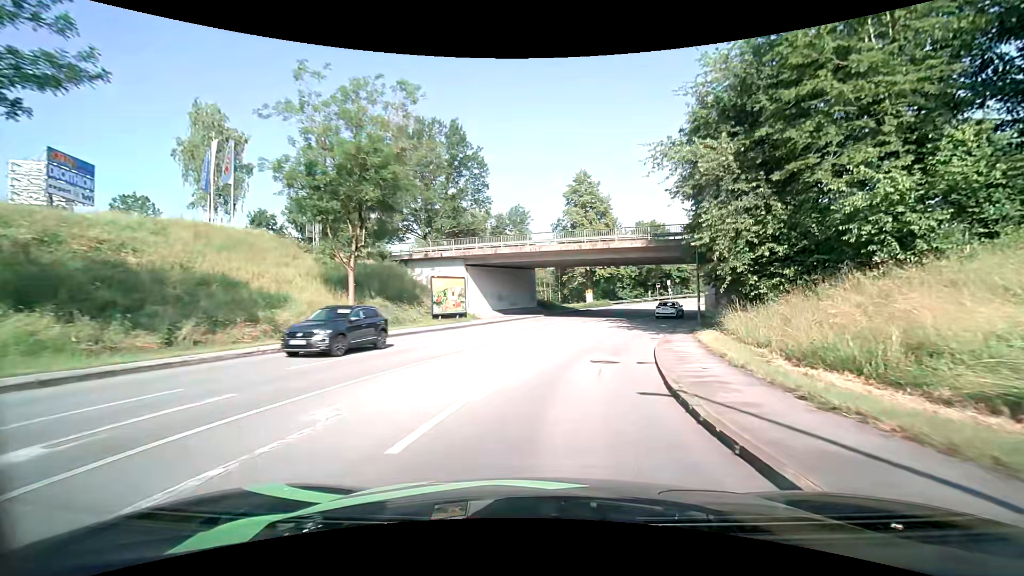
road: tertiary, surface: asphalt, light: Day
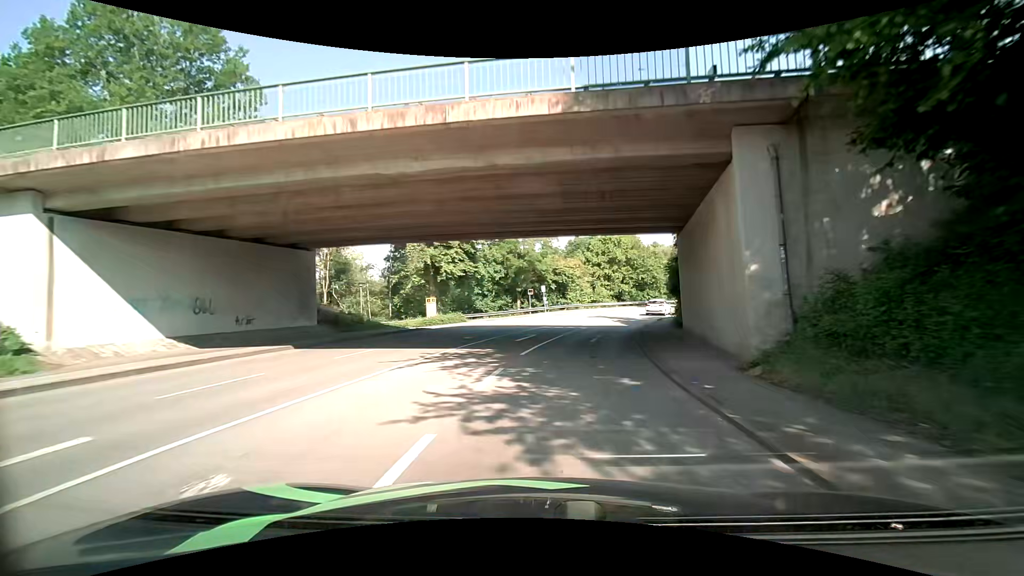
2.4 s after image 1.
(+3.7, +25.7) m; +16°
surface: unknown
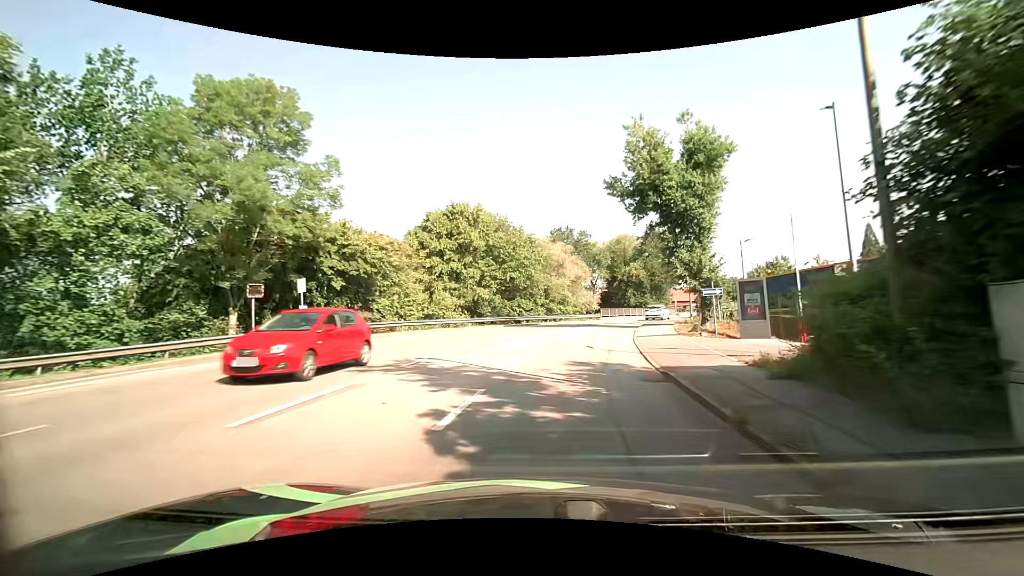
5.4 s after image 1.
(+4.2, +32.8) m; +16°
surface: asphalt
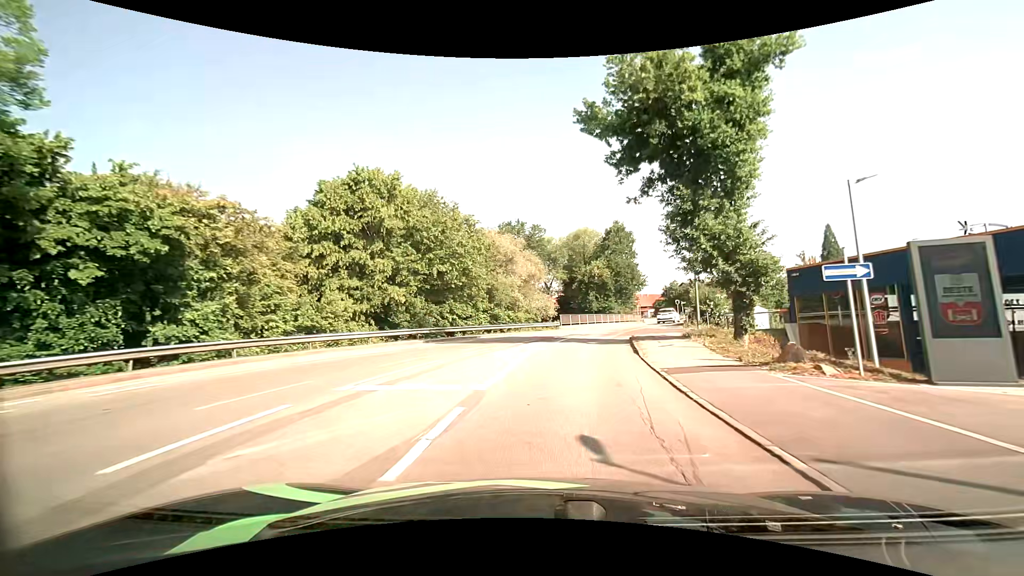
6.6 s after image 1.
(+0.8, +13.3) m; +7°
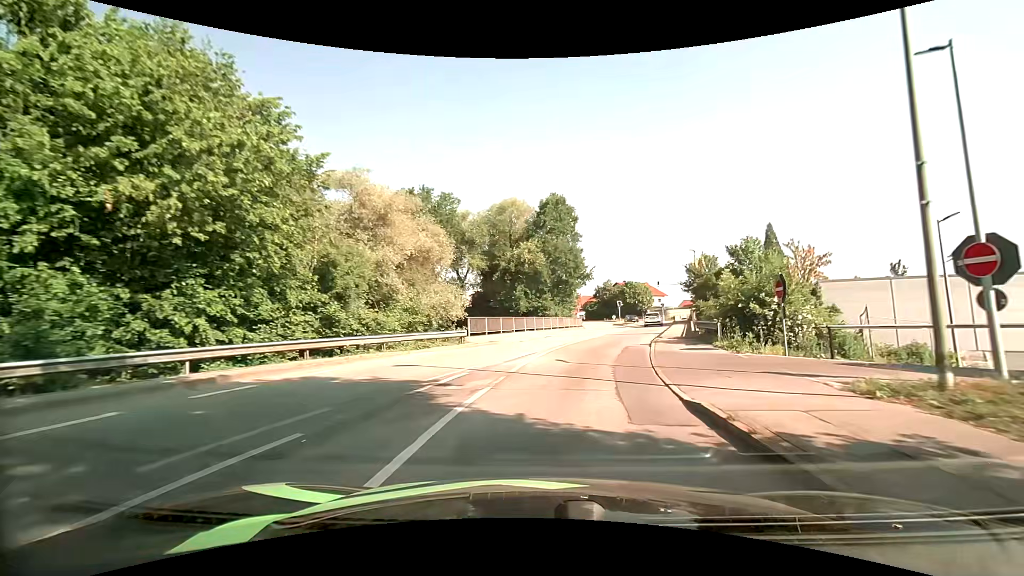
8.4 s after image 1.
(+1.3, +20.0) m; +8°
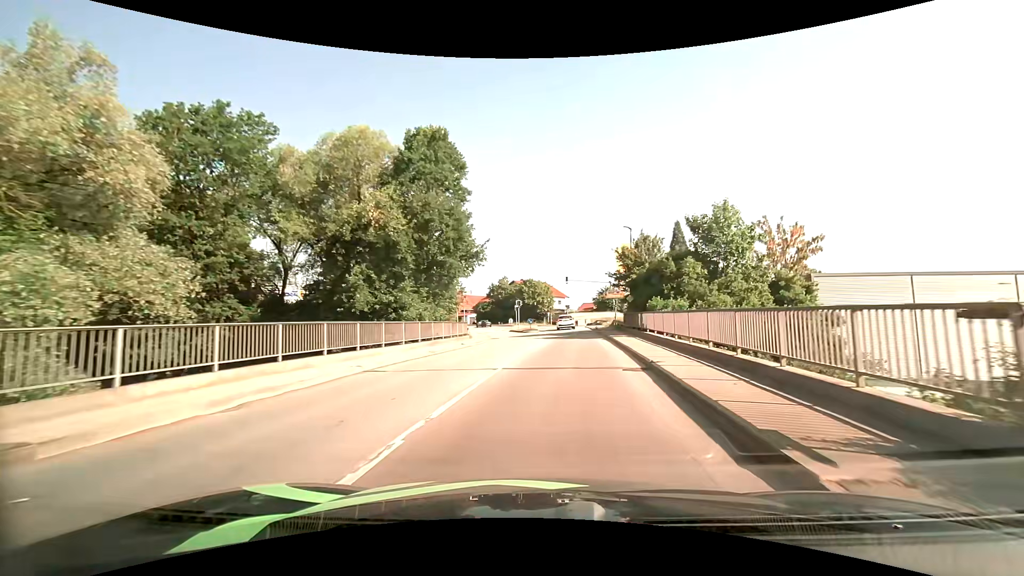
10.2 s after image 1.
(+2.0, +19.0) m; +12°
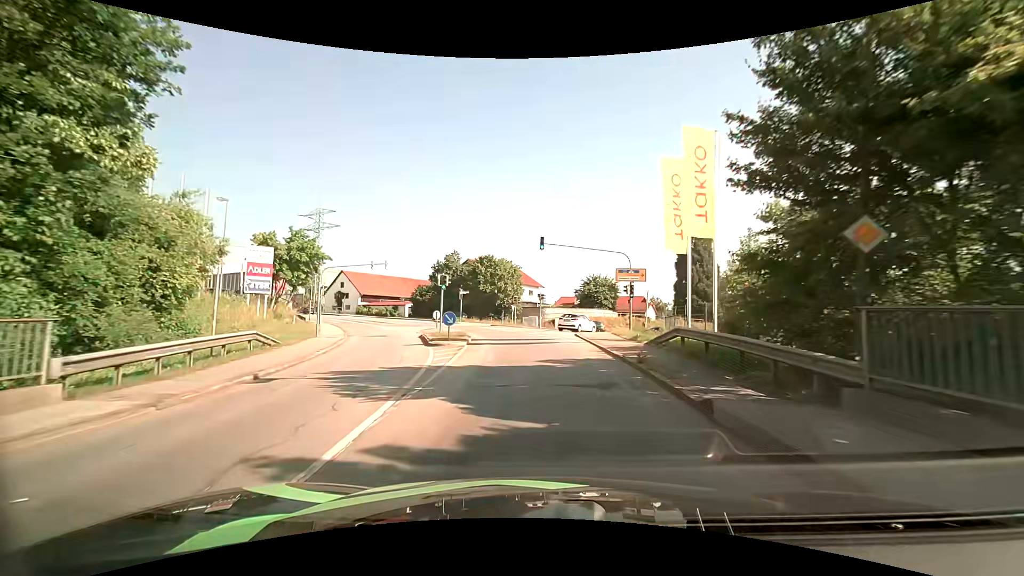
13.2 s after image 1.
(+1.9, +30.2) m; +3°
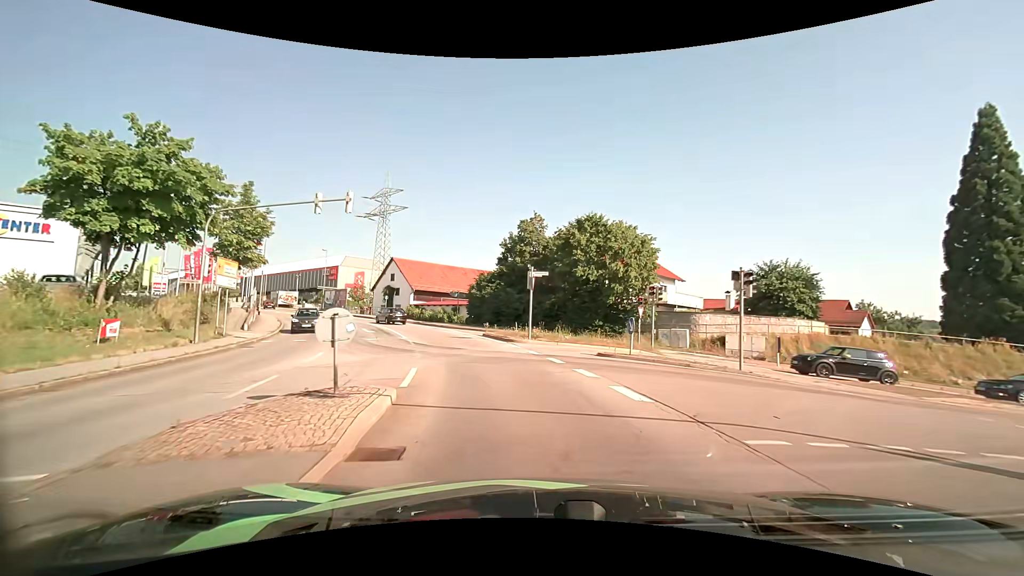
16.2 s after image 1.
(-2.4, +29.8) m; -12°
(-1, +10) (-3, +20) (-6, +29) (-10, +38) (-15, +47) (-20, +55) (-27, +63) (-33, +70) (-41, +77) (-48, +84) m
